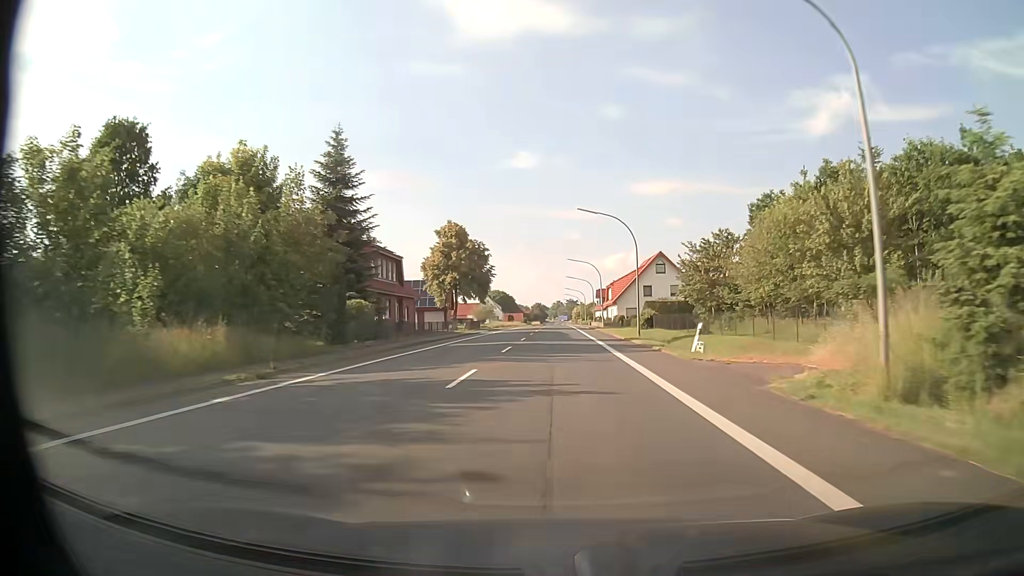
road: primary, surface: asphalt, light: Day
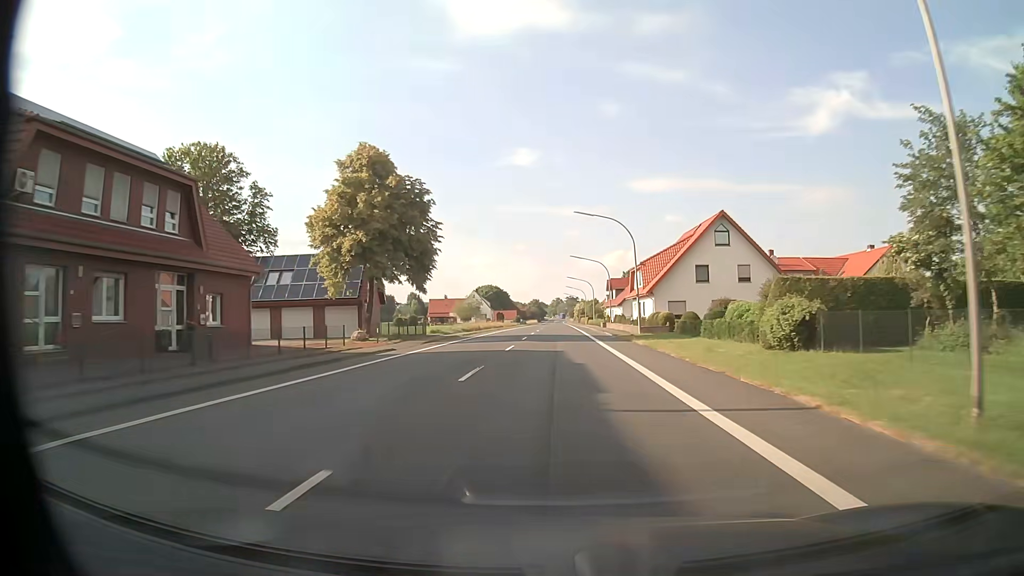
(0.0, +34.8) m; 0°
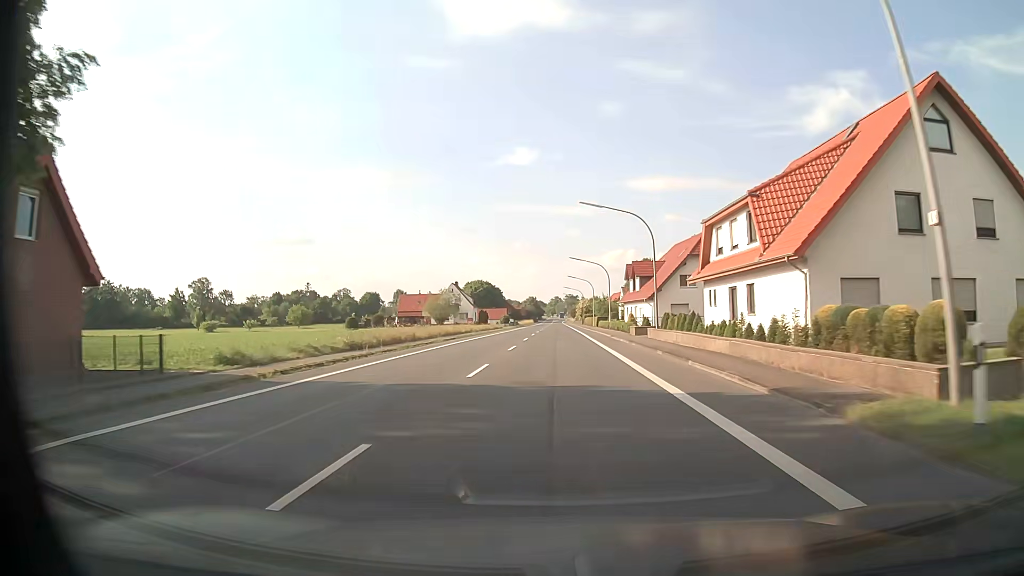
(-0.1, +34.9) m; 0°
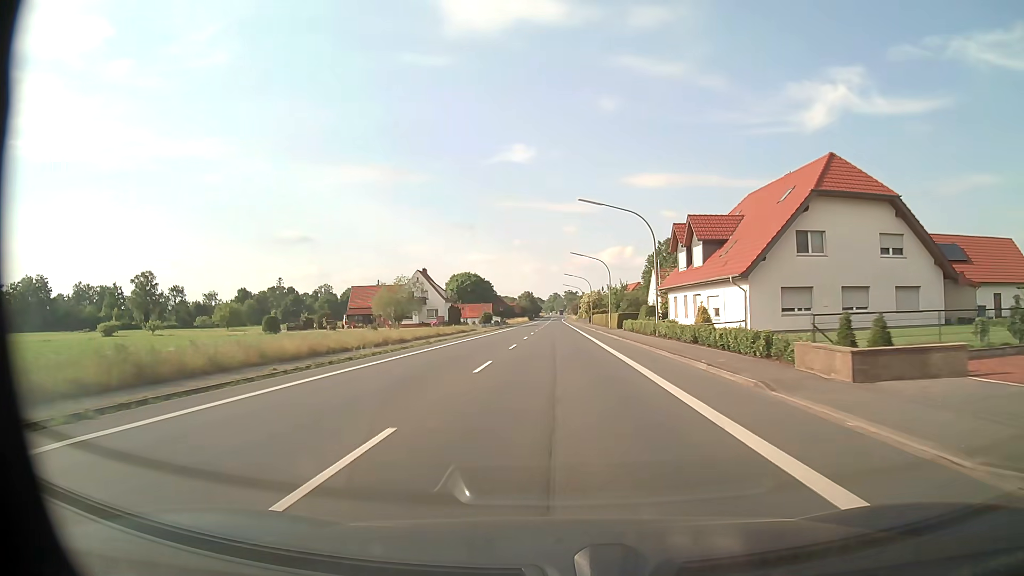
(0.0, +35.0) m; 0°
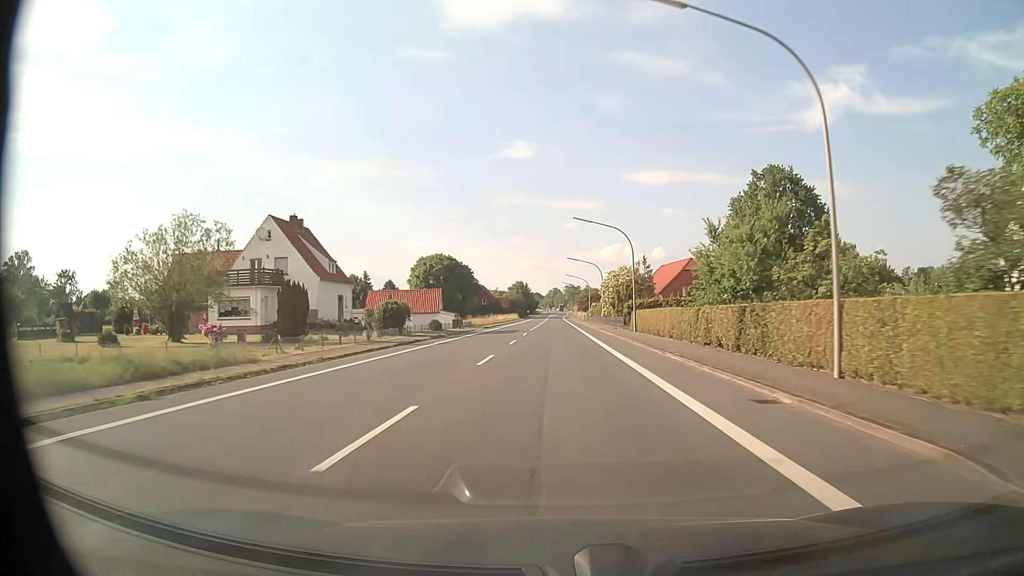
(0.0, +58.5) m; 0°
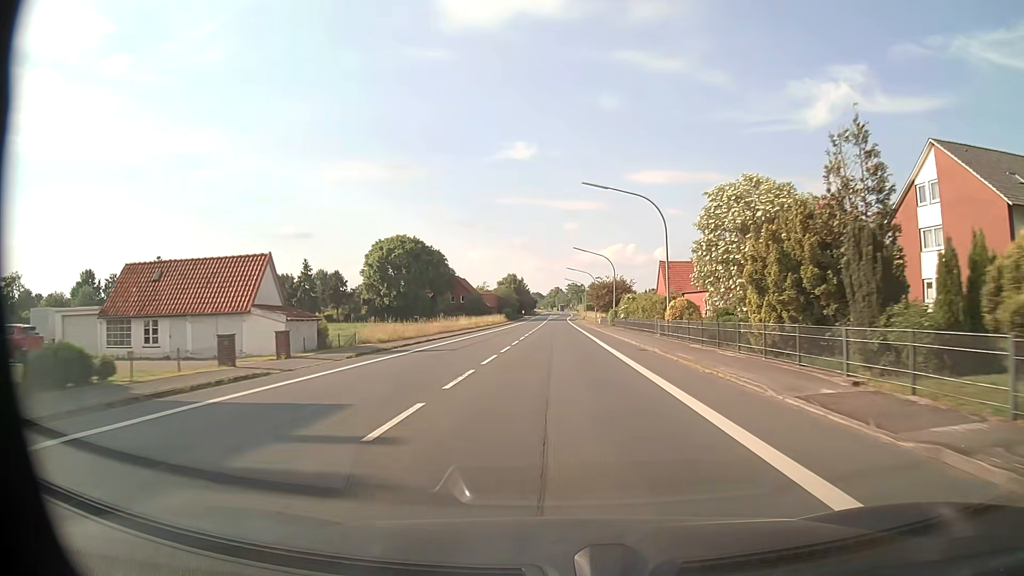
(-0.1, +46.6) m; 0°
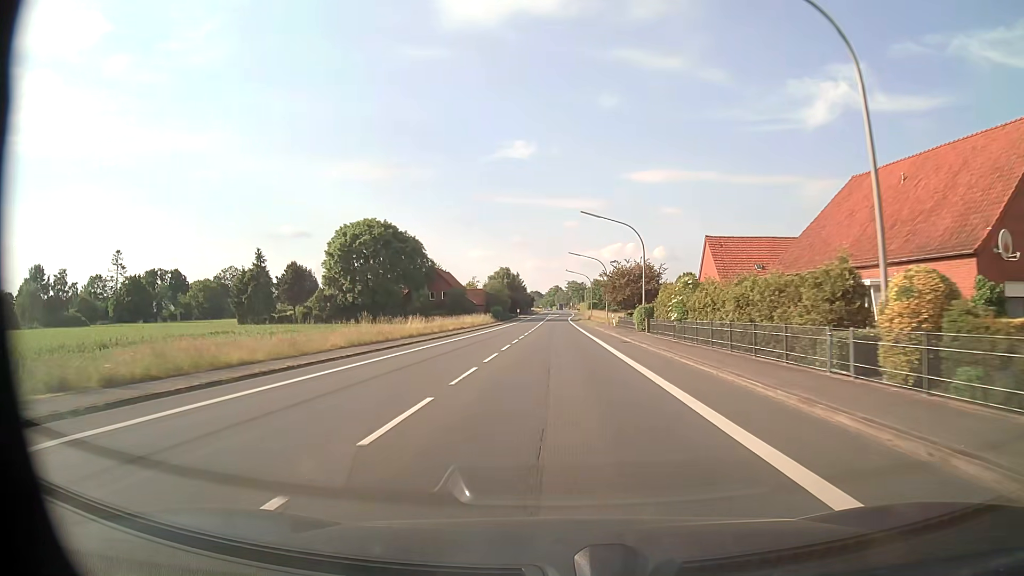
(0.0, +23.3) m; 0°
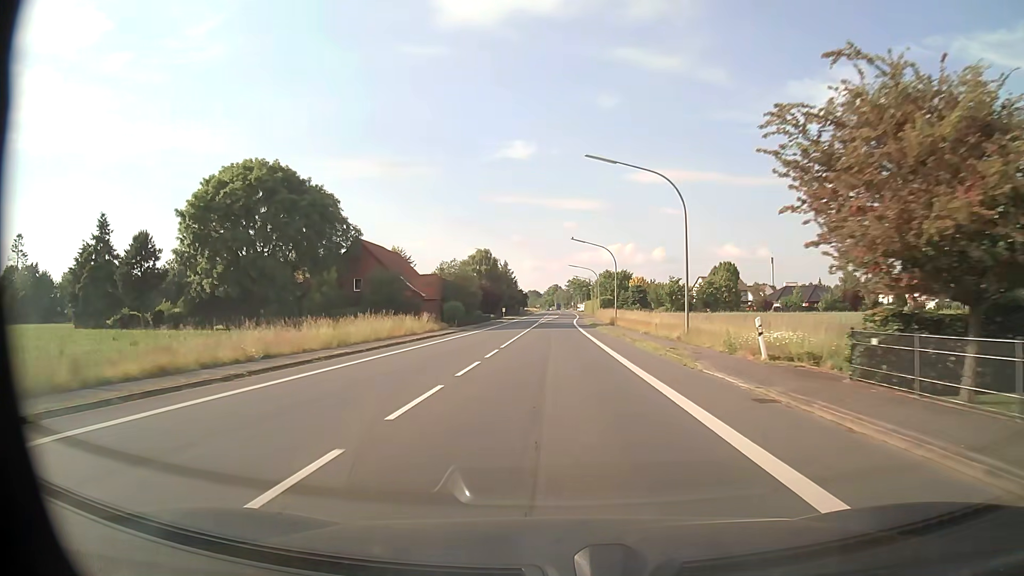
(+0.1, +46.5) m; 0°
(0, +10) (0, +20) (0, +30) (0, +40) (0, +50) (0, +60) (0, +70) (0, +80) (+1, +90) (+1, +100) m
